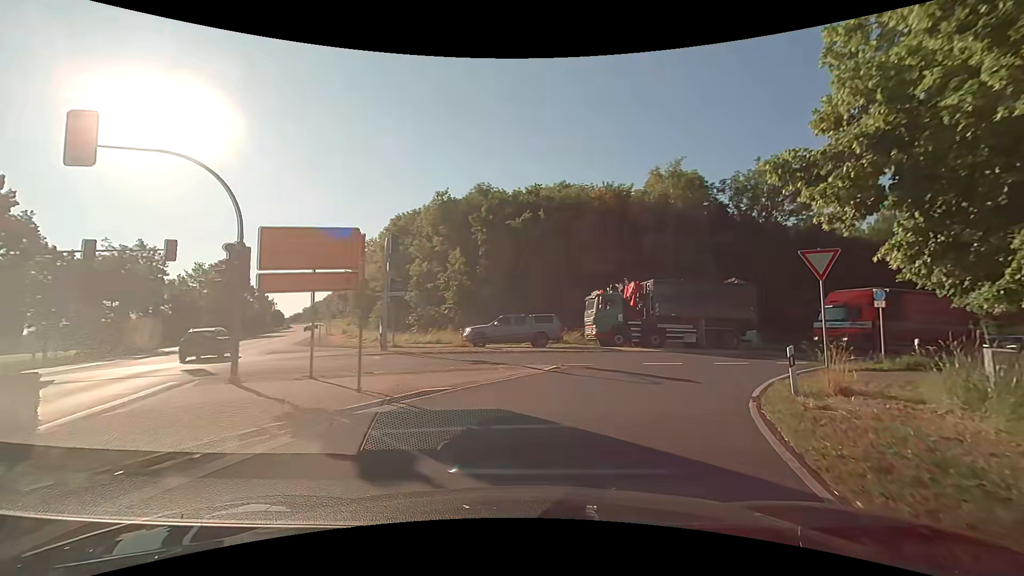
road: primary_link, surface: asphalt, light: Day
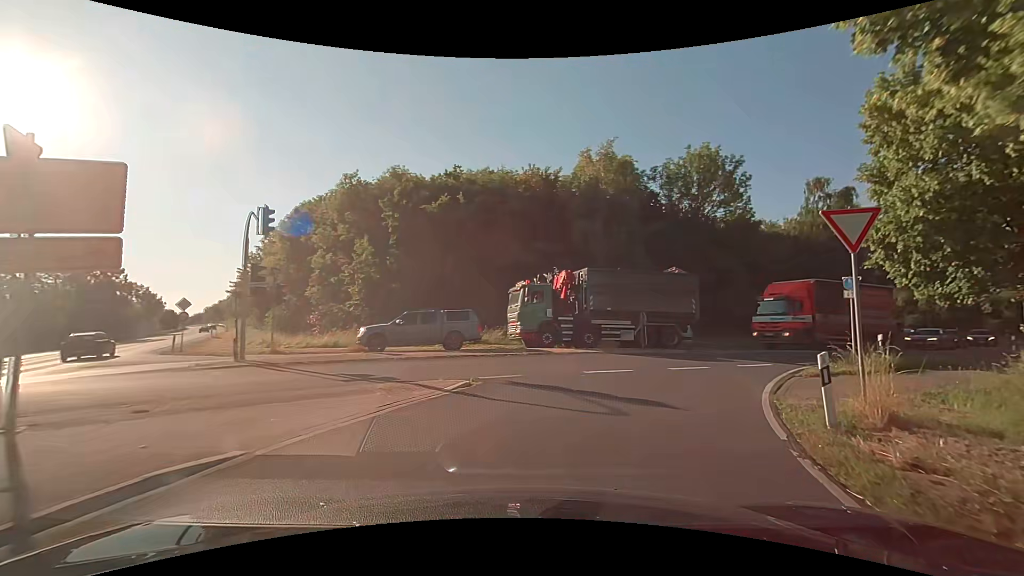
(+0.3, +4.8) m; +9°
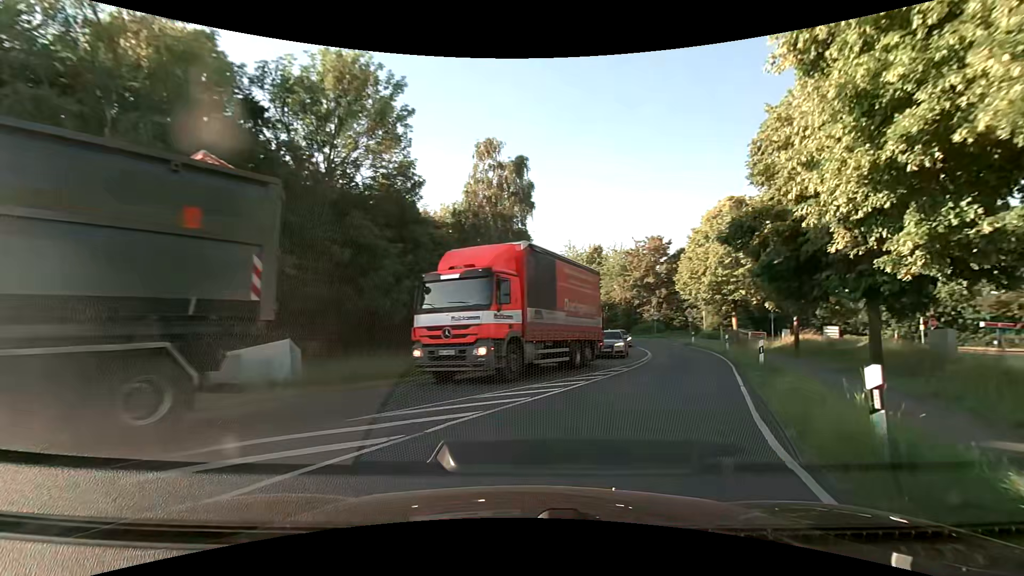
(+6.0, +17.5) m; +37°
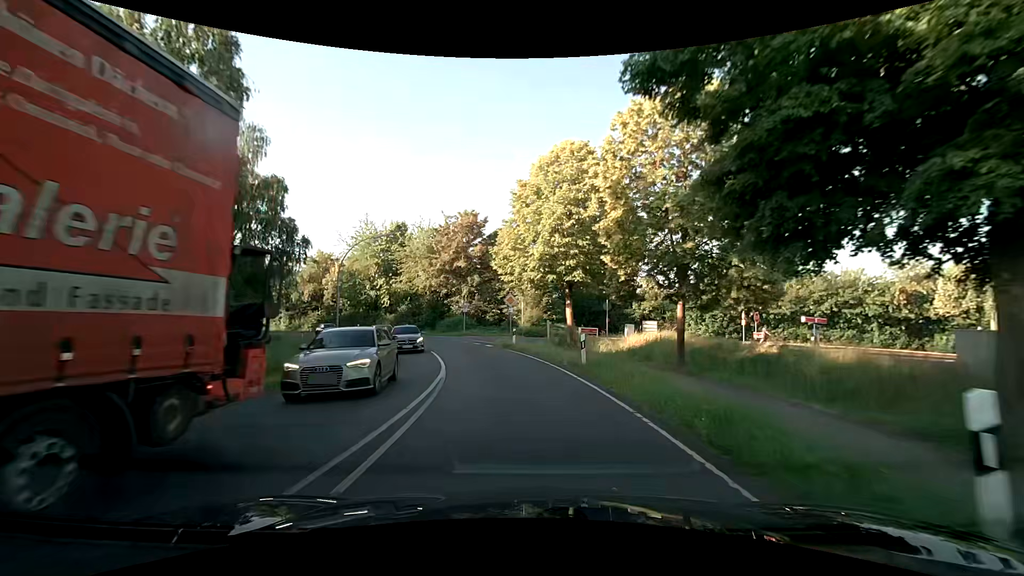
(+4.1, +15.4) m; +22°
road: secondary
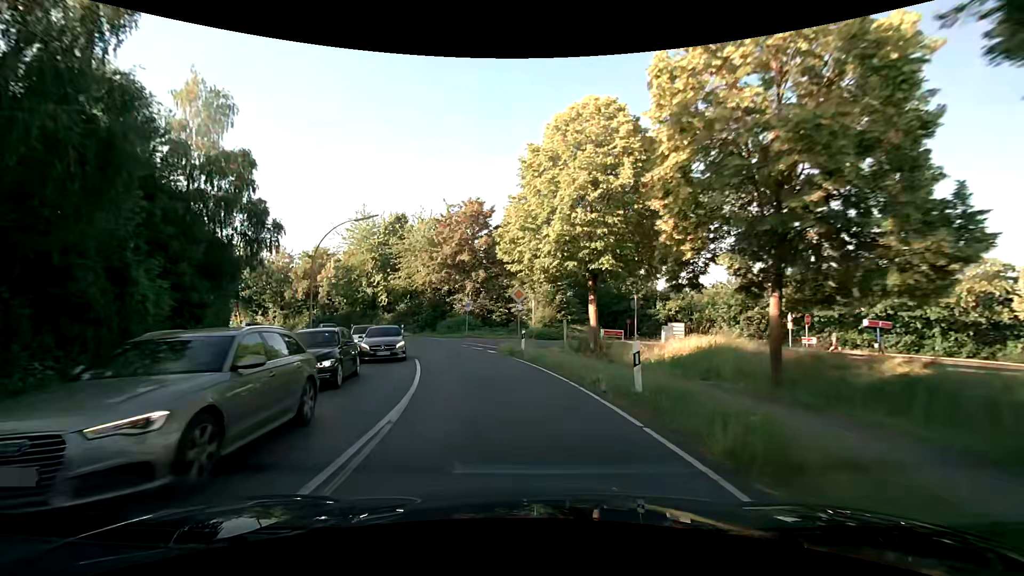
(0.0, +6.2) m; -1°
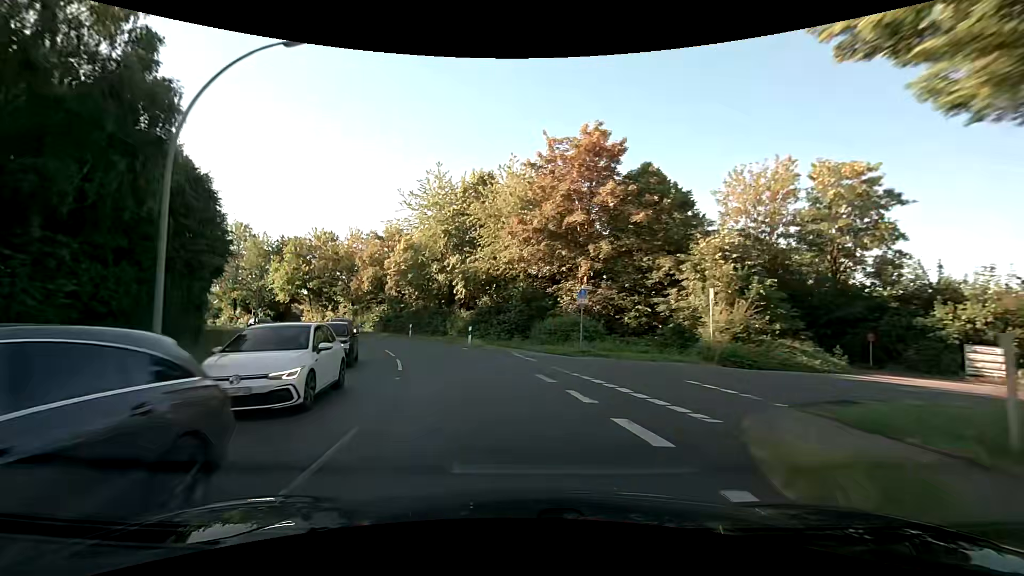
(-2.0, +20.4) m; -12°
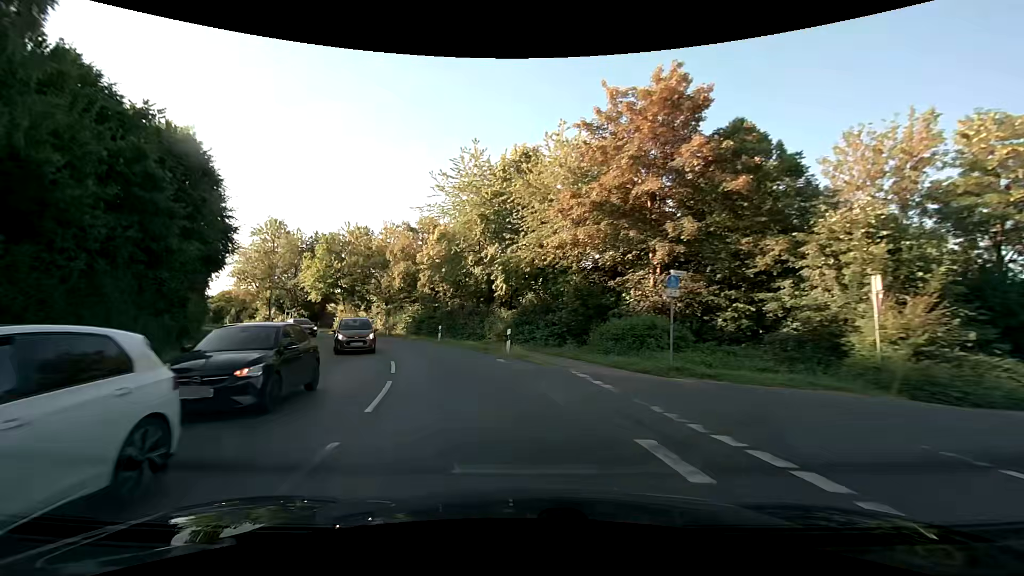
(-0.3, +7.1) m; -5°
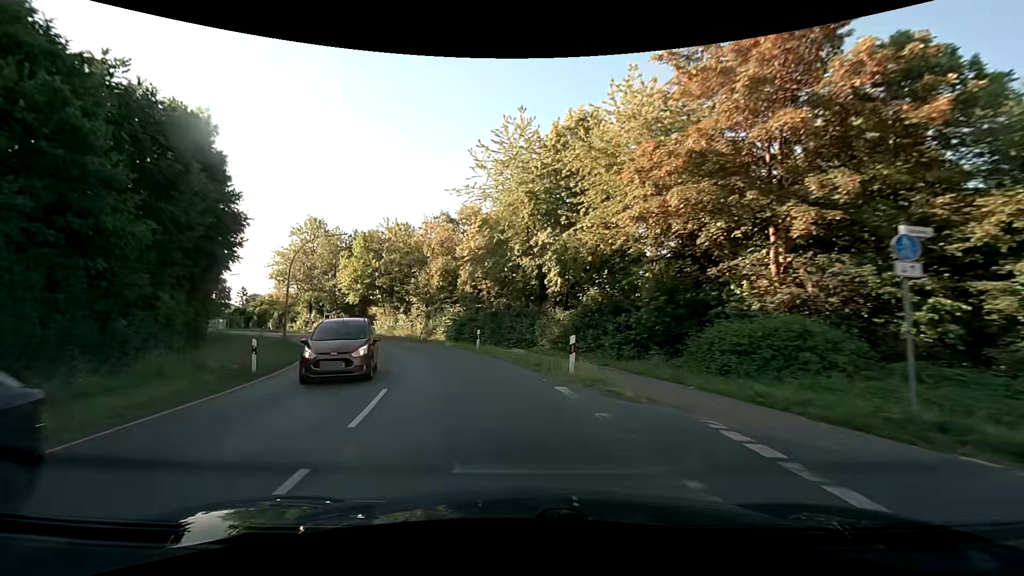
(-0.4, +7.1) m; -6°
(-1, +10) (-3, +20) (-6, +29) (-11, +38) (-16, +47) (-22, +54) (-29, +62) (-36, +69) (-44, +75) (-51, +82) m
